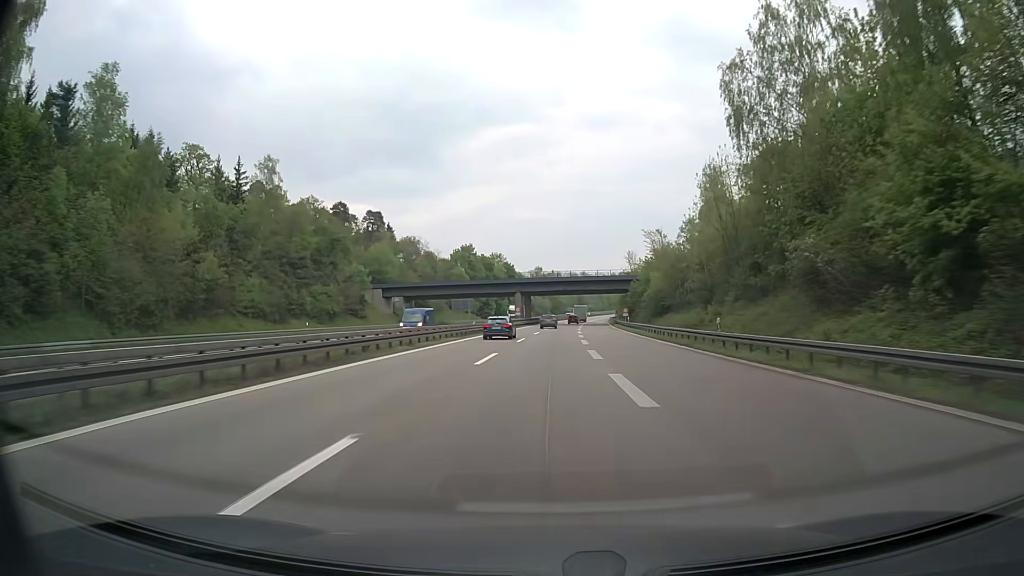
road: motorway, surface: asphalt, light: Day
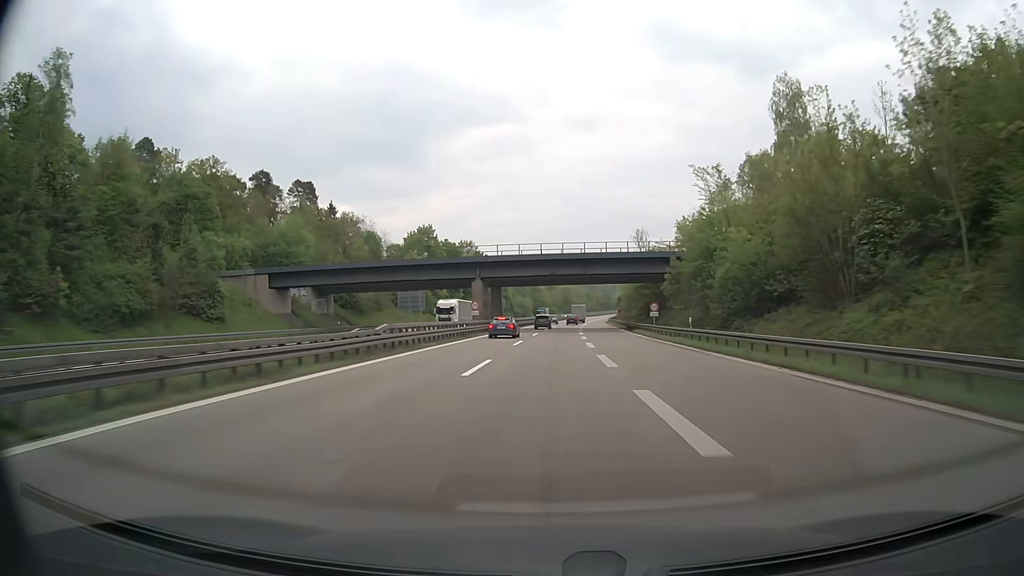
(+0.6, +39.8) m; +2°
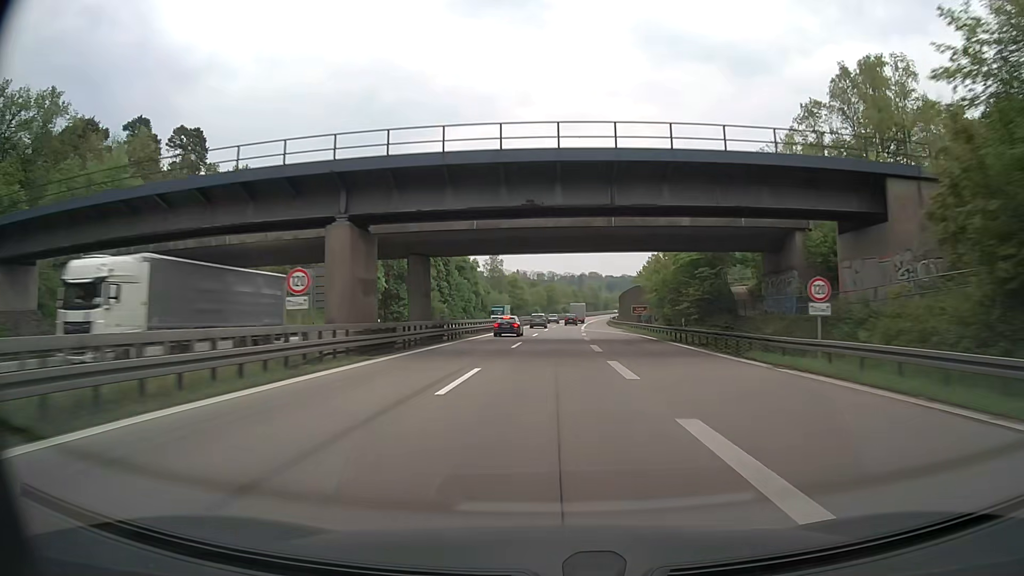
(+0.5, +39.9) m; +1°
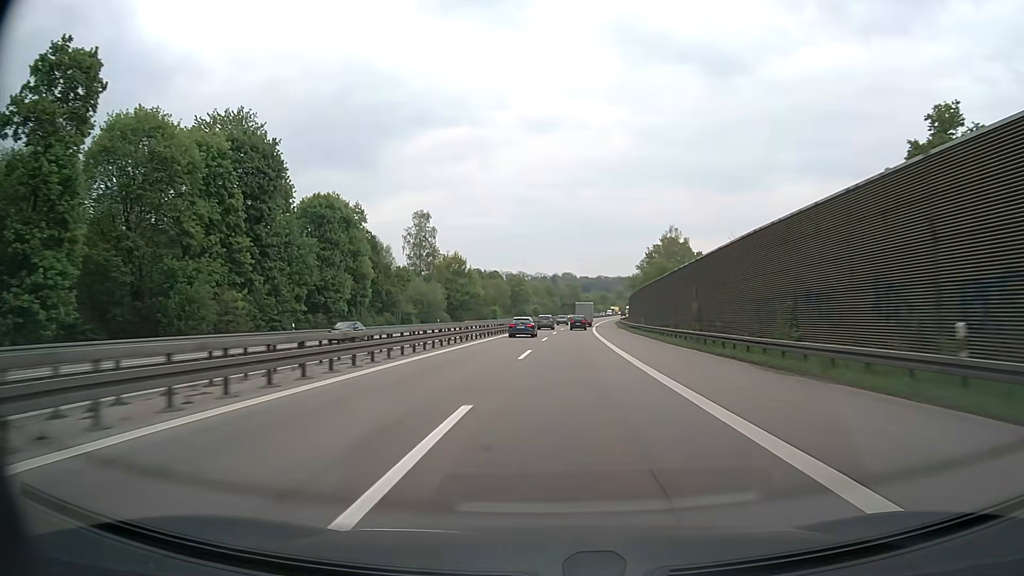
(+1.4, +79.9) m; +2°
(0, +10) (0, +20) (0, +30) (0, +40) (+1, +50) (+1, +60) (+1, +70) (+2, +80) (+2, +90) (+3, +100) m
